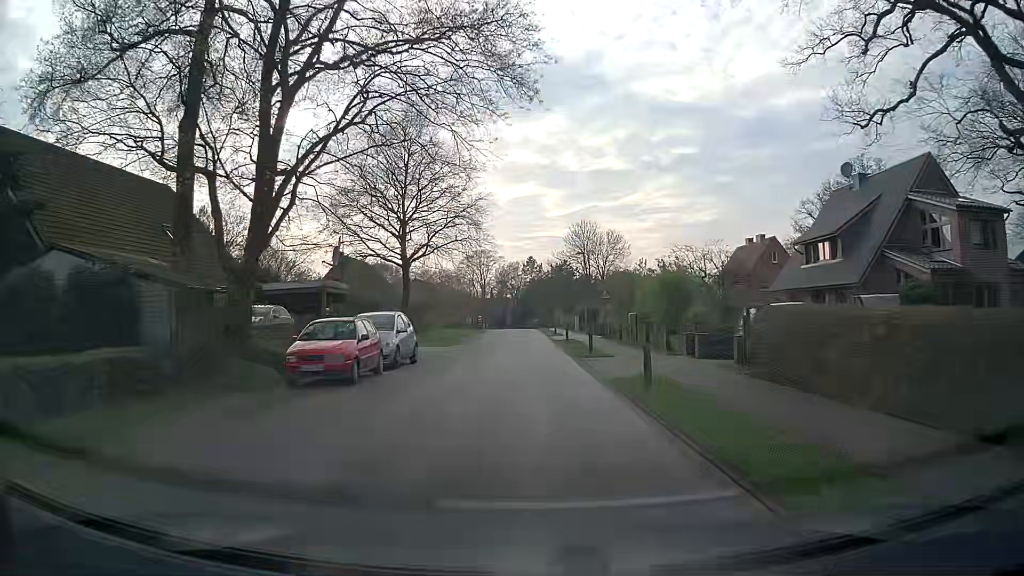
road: residential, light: Day
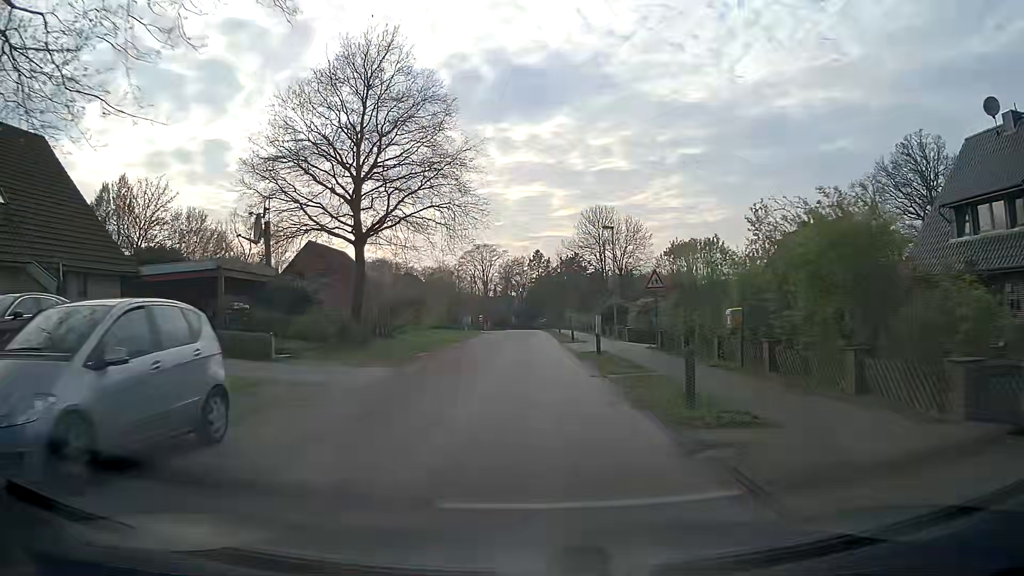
(-0.2, +14.2) m; -1°
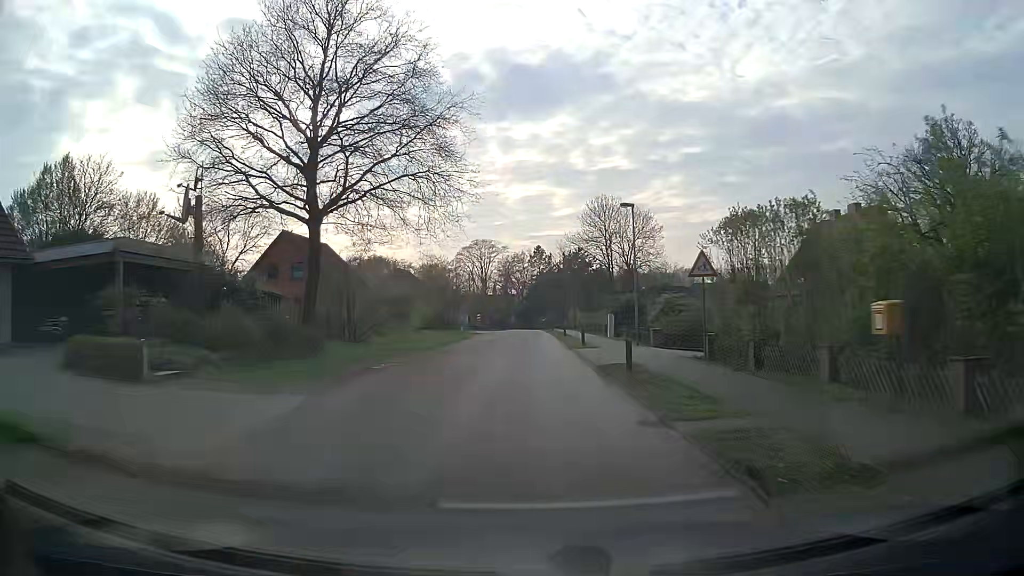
(0.0, +7.0) m; 0°
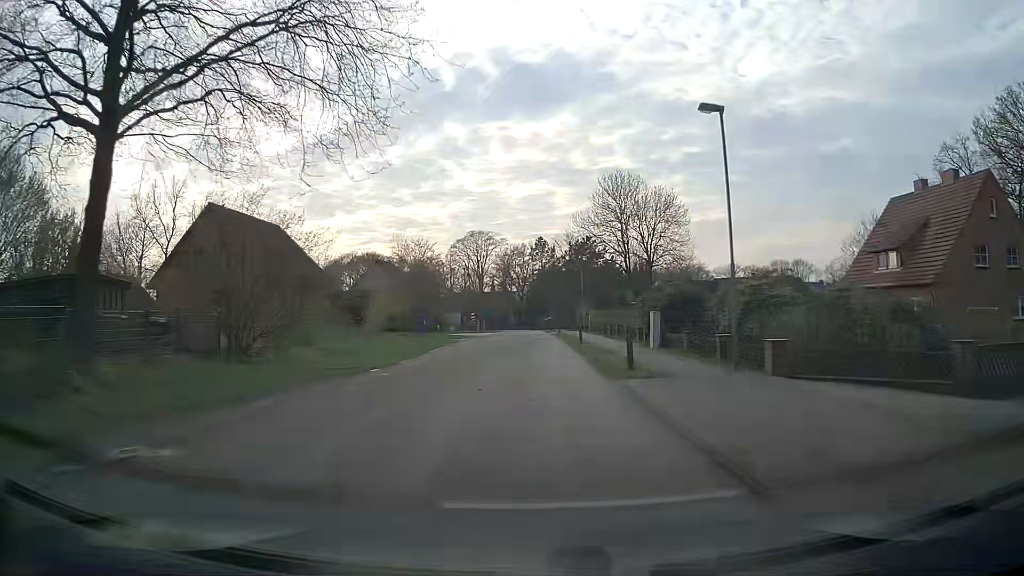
(-0.1, +13.9) m; 0°
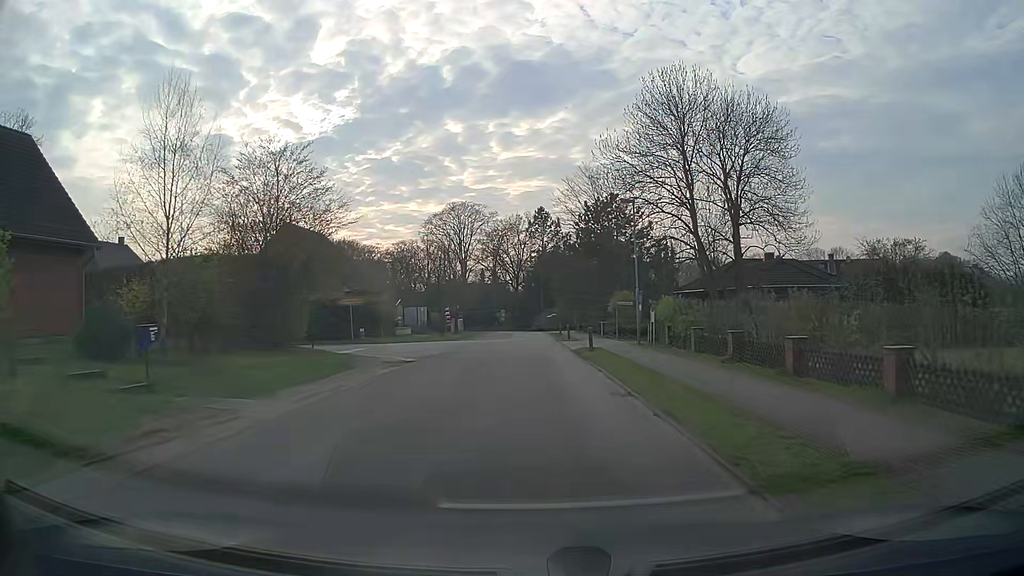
(+0.1, +30.8) m; 0°
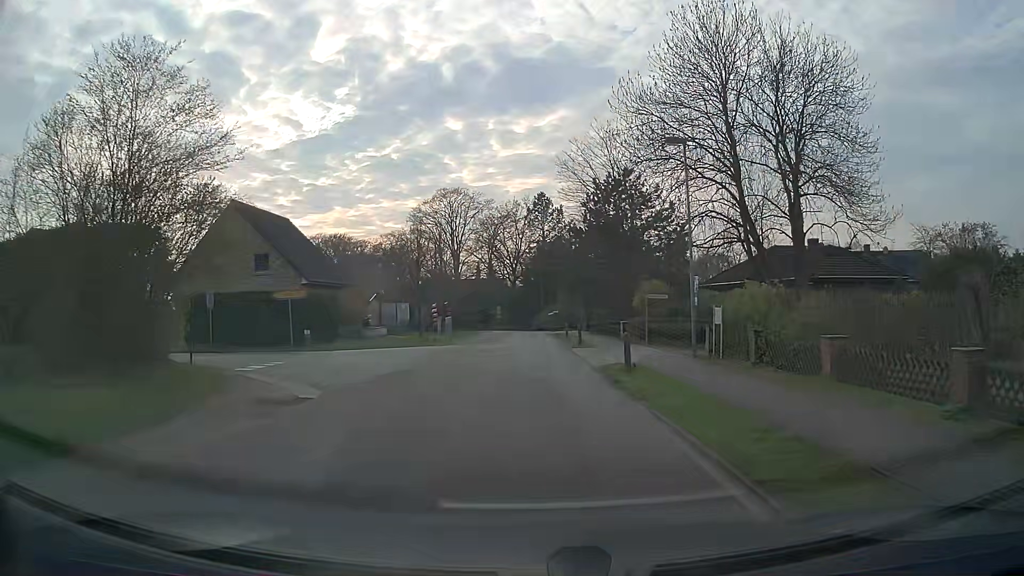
(0.0, +9.6) m; 0°
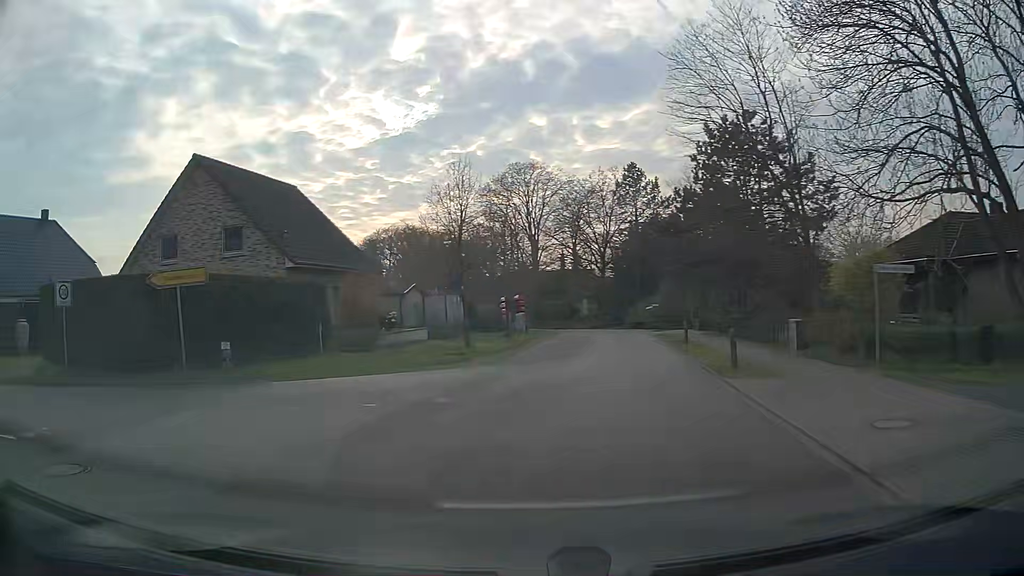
(-0.1, +14.1) m; -7°
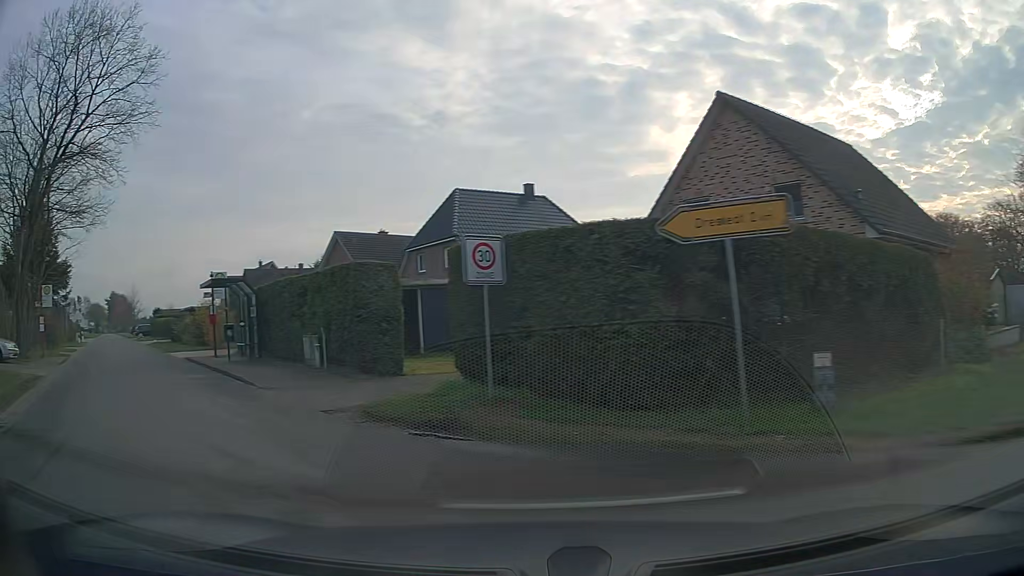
(-3.0, +7.7) m; -45°
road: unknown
(-4, +9) (-10, +17) (-16, +25) (-22, +33) (-28, +41) (-34, +49) (-40, +57) (-46, +65) (-53, +72) (-59, +80) m
